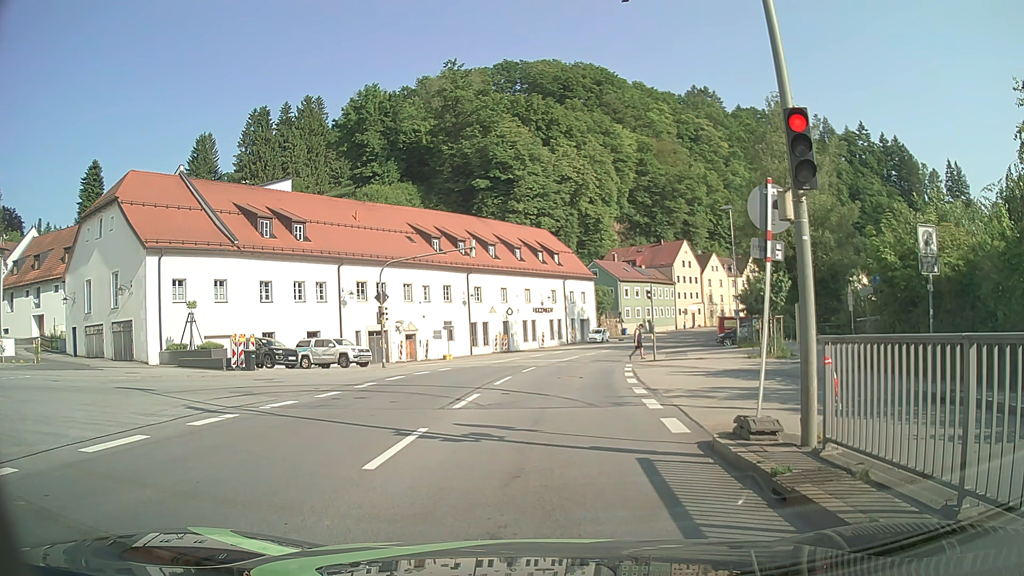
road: primary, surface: asphalt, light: Day
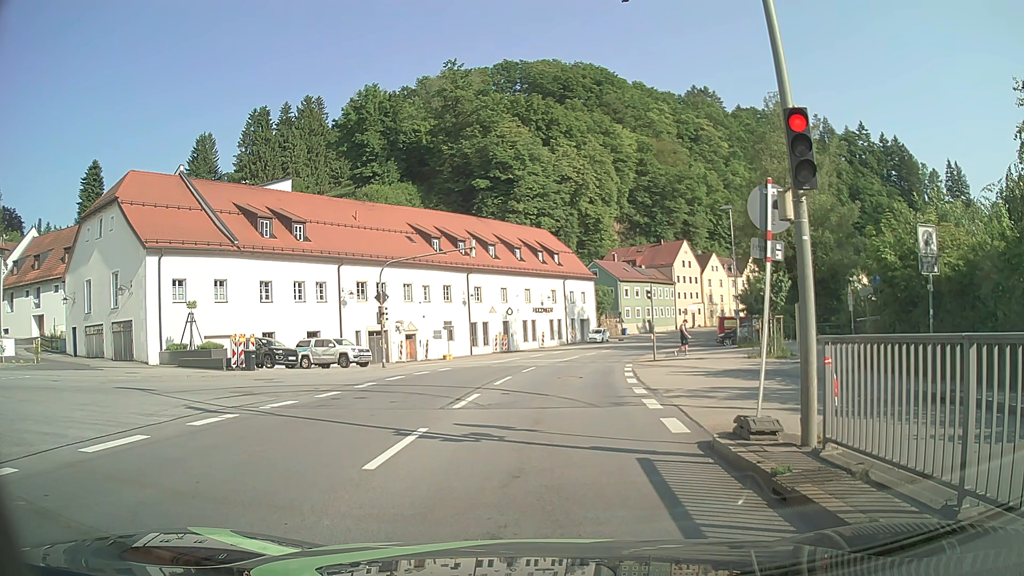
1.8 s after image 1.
(0.0, 0.0) m; 0°
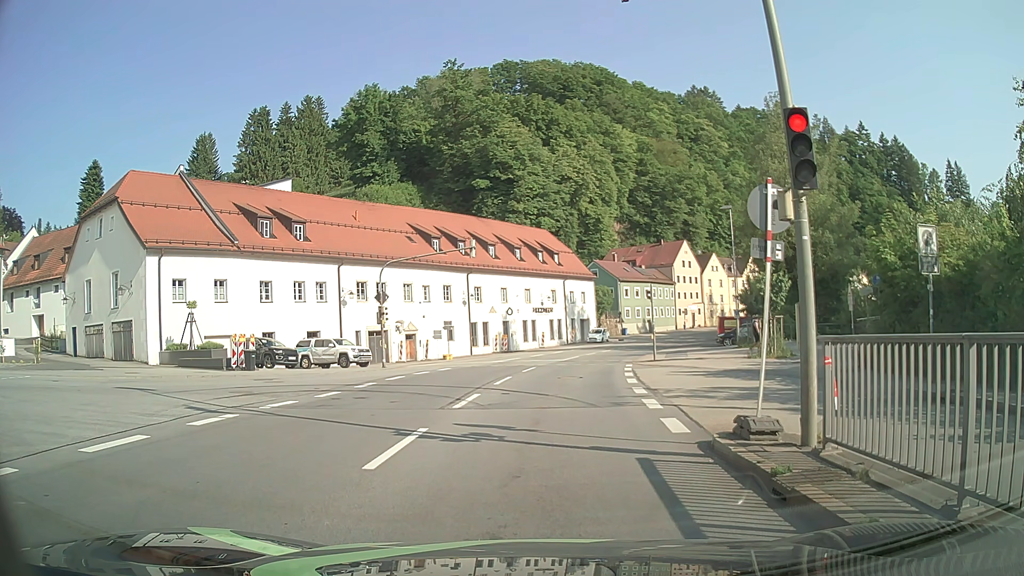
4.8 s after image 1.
(0.0, 0.0) m; 0°
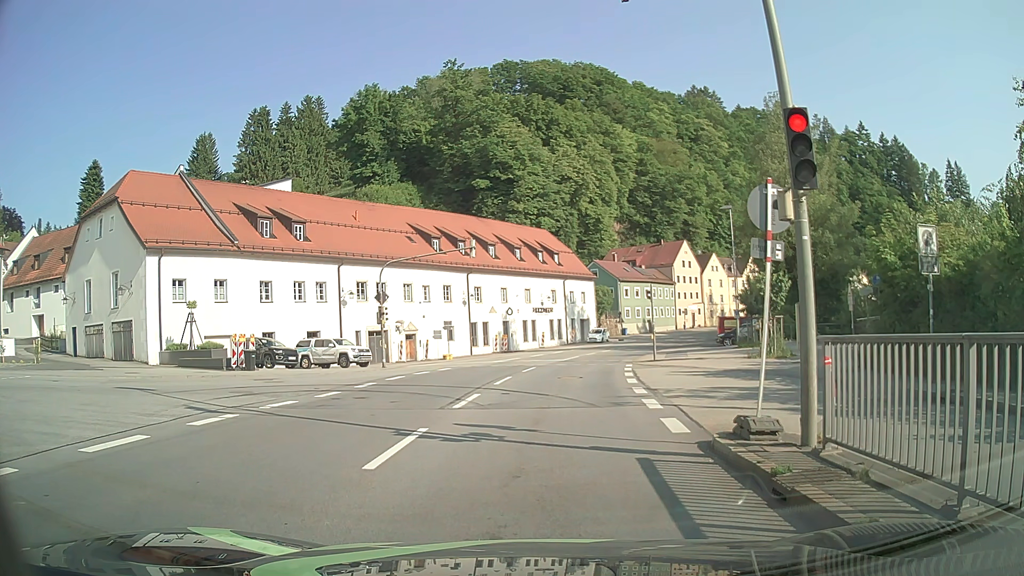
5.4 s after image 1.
(0.0, 0.0) m; 0°
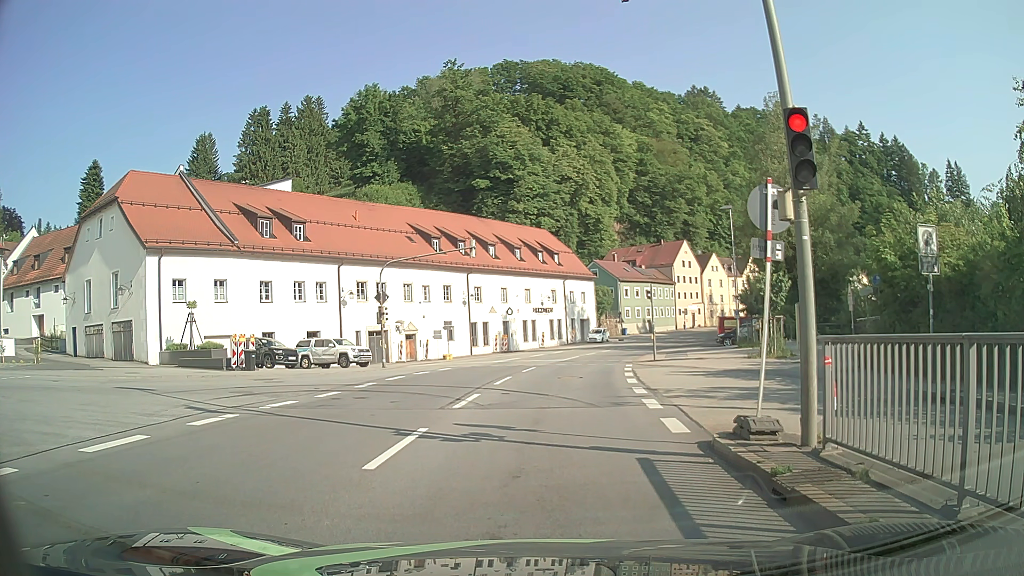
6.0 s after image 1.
(0.0, 0.0) m; 0°
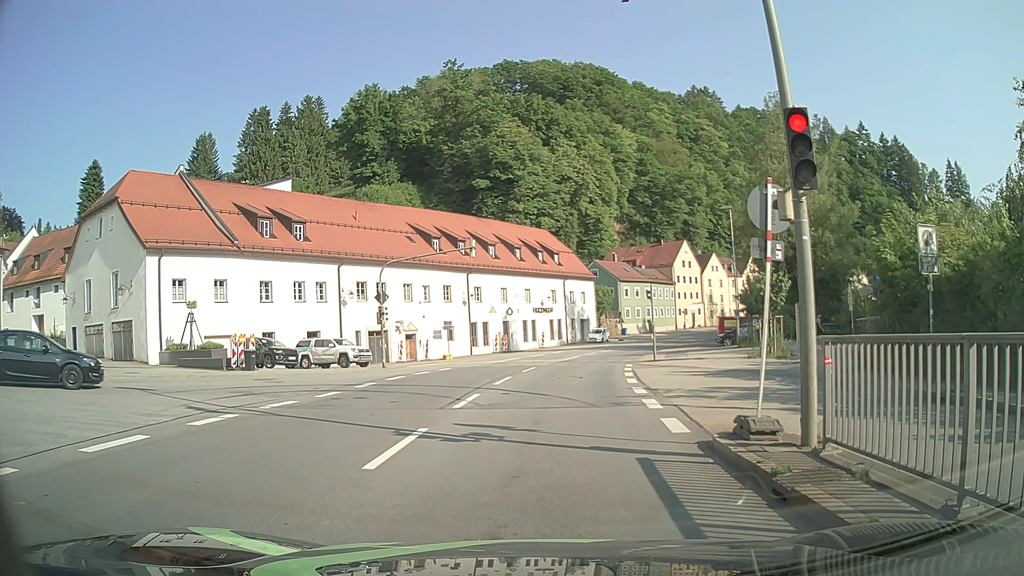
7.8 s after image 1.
(0.0, 0.0) m; 0°
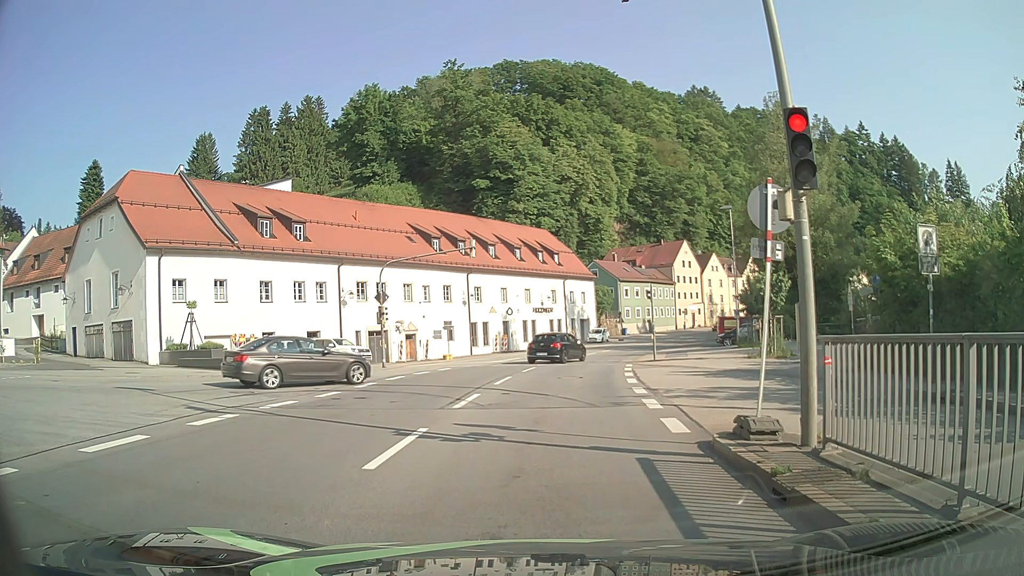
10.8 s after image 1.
(0.0, 0.0) m; 0°
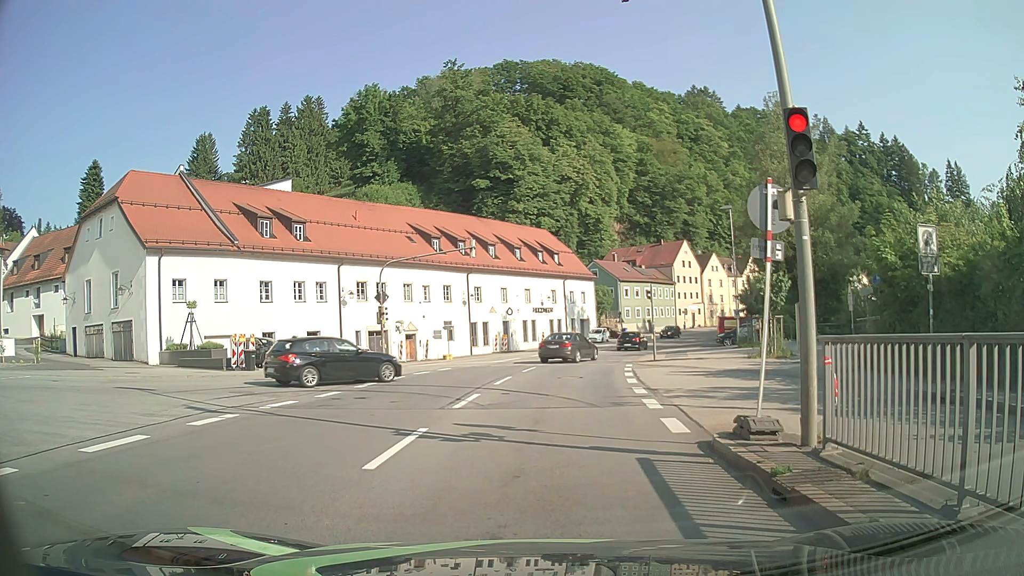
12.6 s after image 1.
(0.0, 0.0) m; 0°
(0, +10) (+1, +20) (+2, +30) (+4, +40) (+6, +49) (+9, +59) (+13, +68) (+17, +77) (+22, +86) (+27, +95) m
